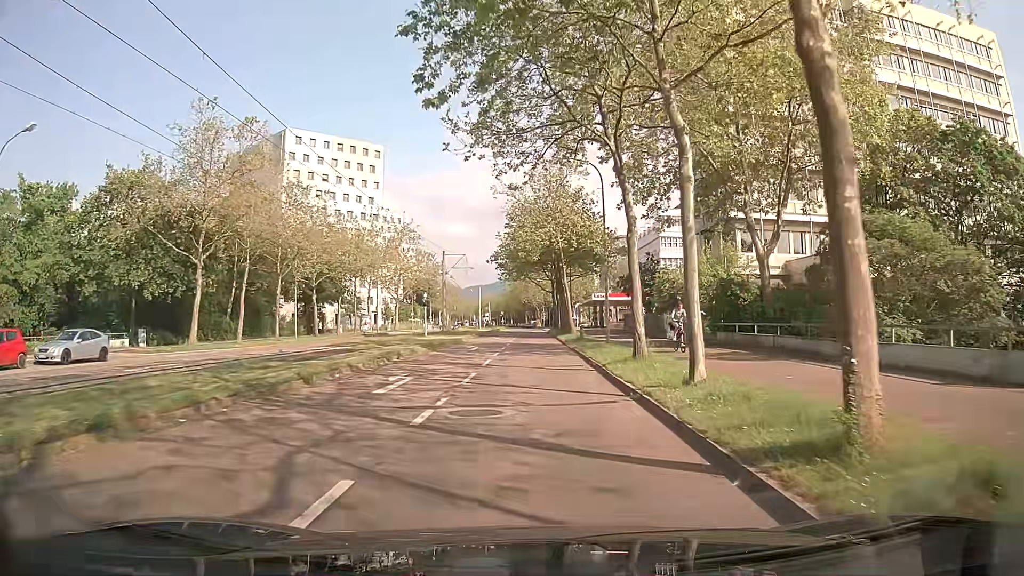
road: tertiary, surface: asphalt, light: Day
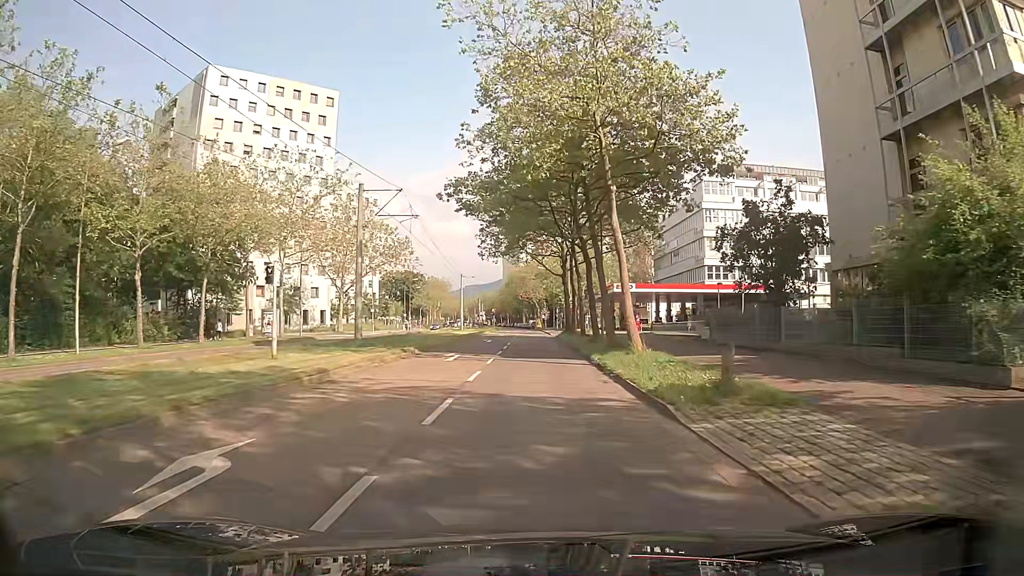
(-0.4, +29.8) m; -1°
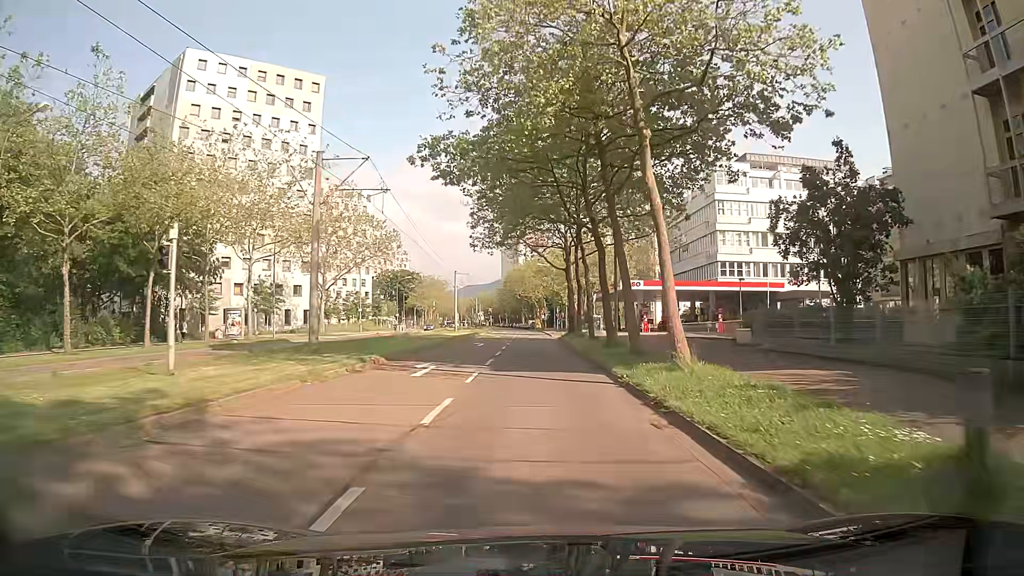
(0.0, +6.3) m; 0°
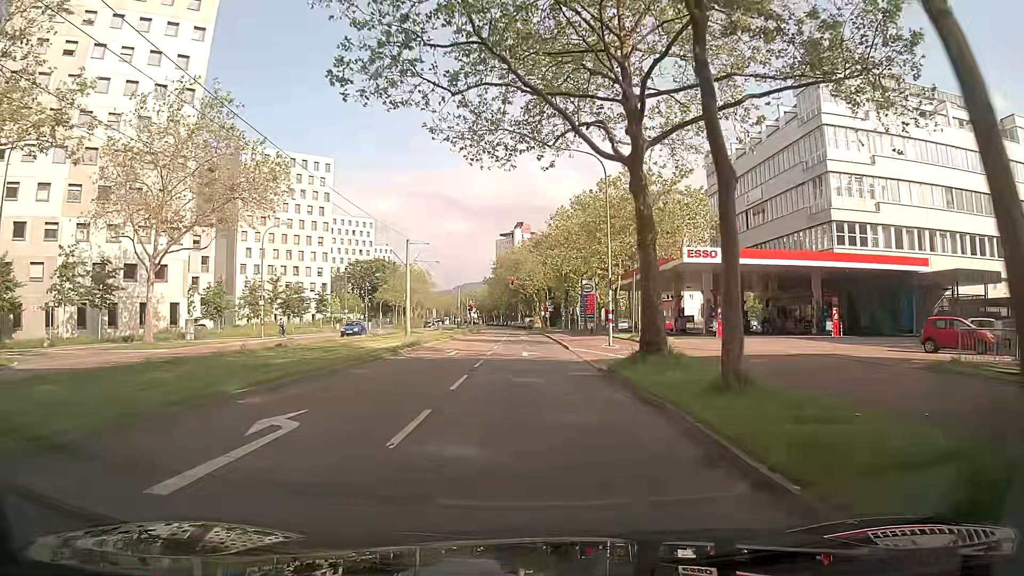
(+0.2, +31.4) m; +1°
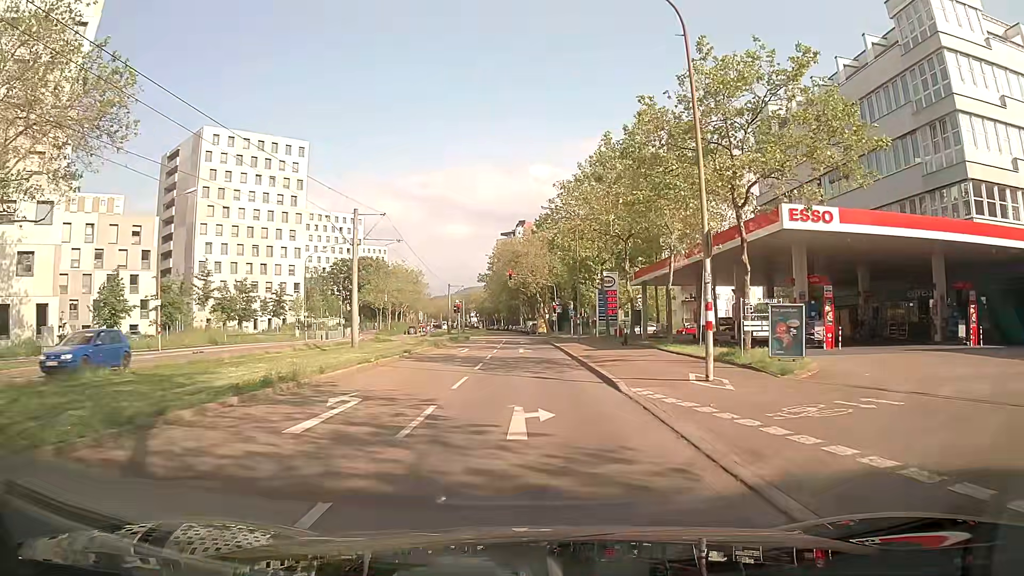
(-0.1, +16.8) m; -1°
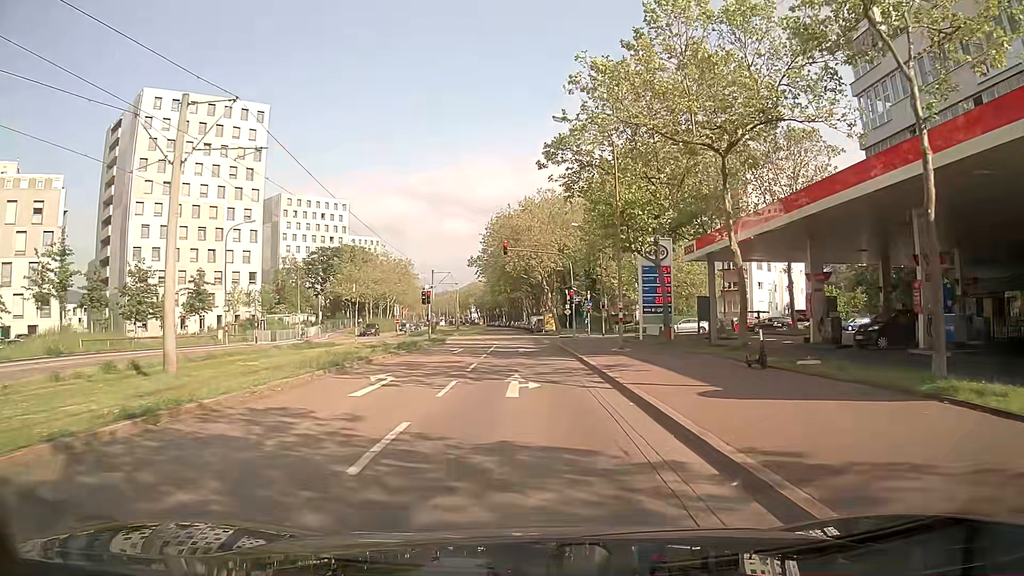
(+0.1, +19.8) m; +1°
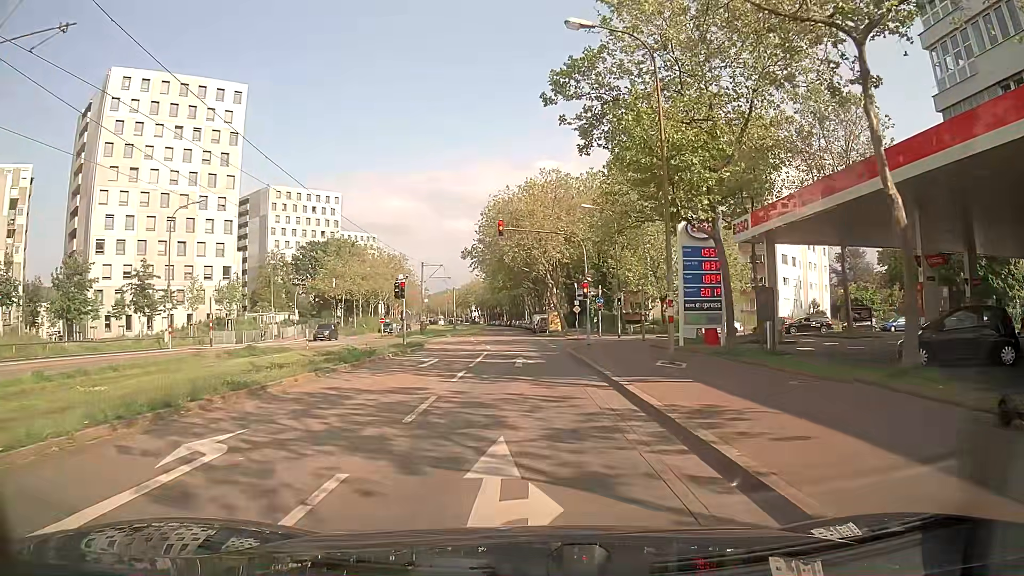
(-0.1, +8.9) m; -1°
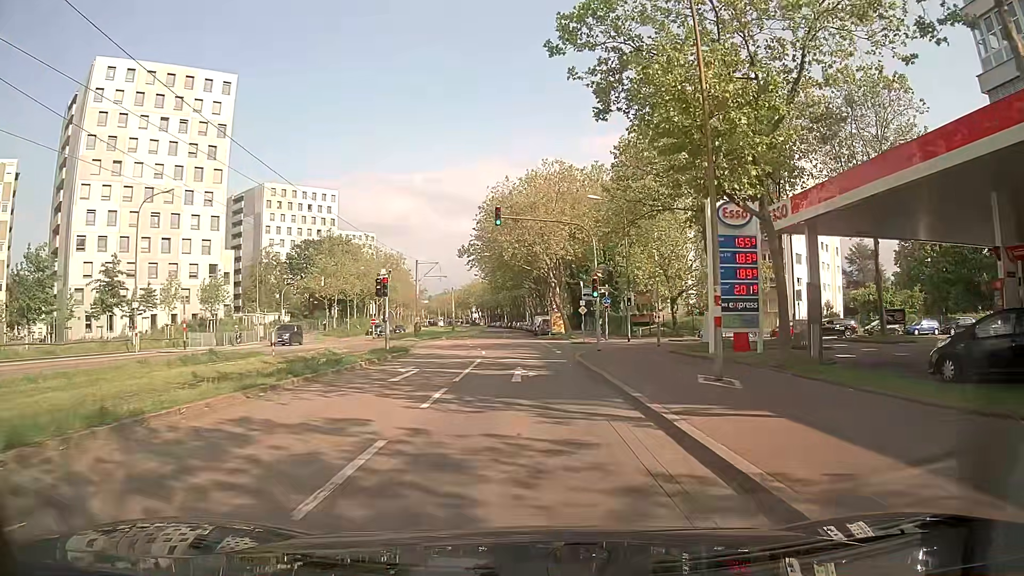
(0.0, +4.2) m; 0°
(0, +10) (0, +20) (0, +30) (-1, +40) (-1, +50) (-1, +60) (-1, +70) (-2, +80) (-2, +90) (-2, +100) m
